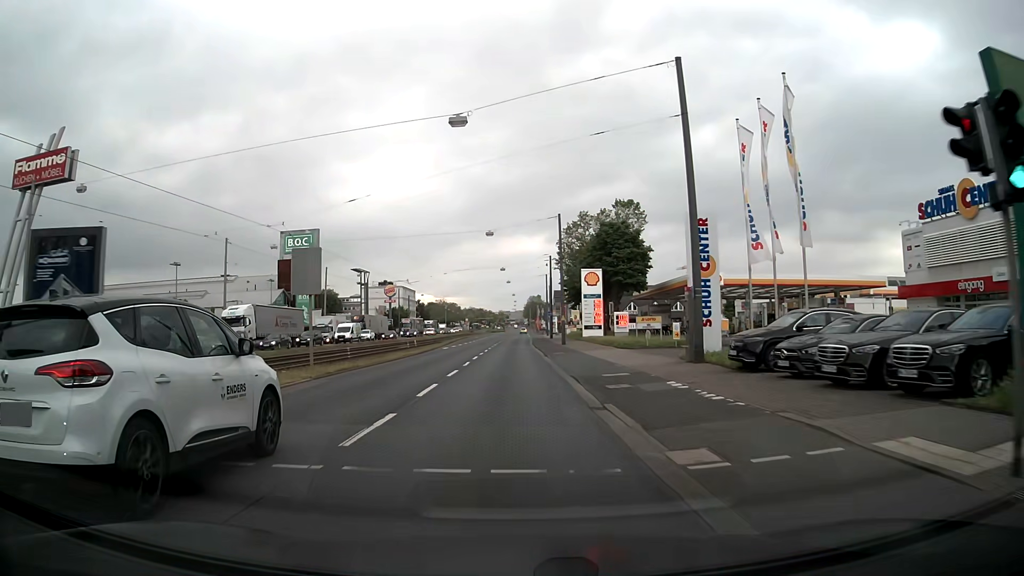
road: primary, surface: asphalt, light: Day
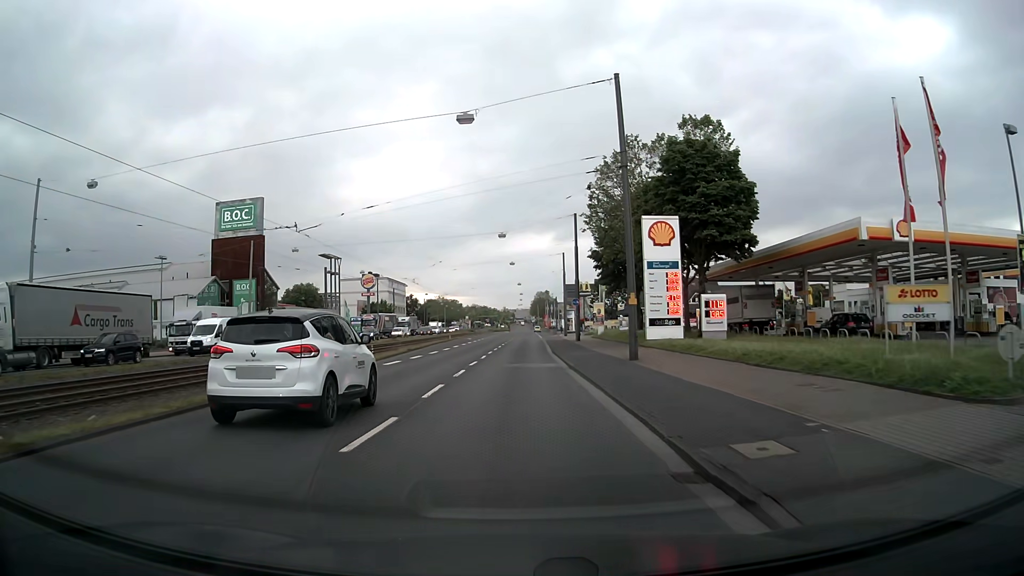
(-0.1, +31.0) m; 0°
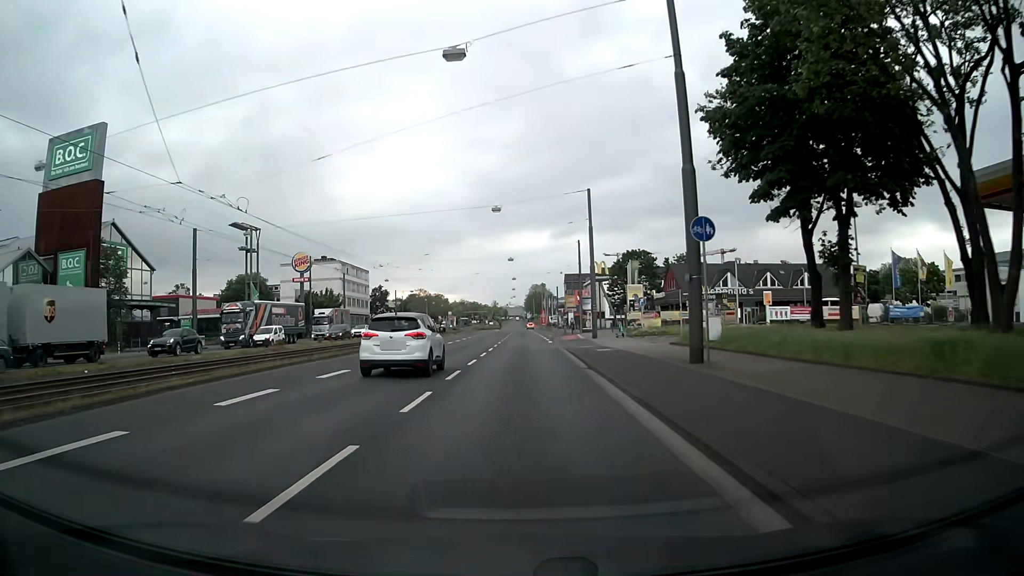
(+0.2, +39.3) m; 0°
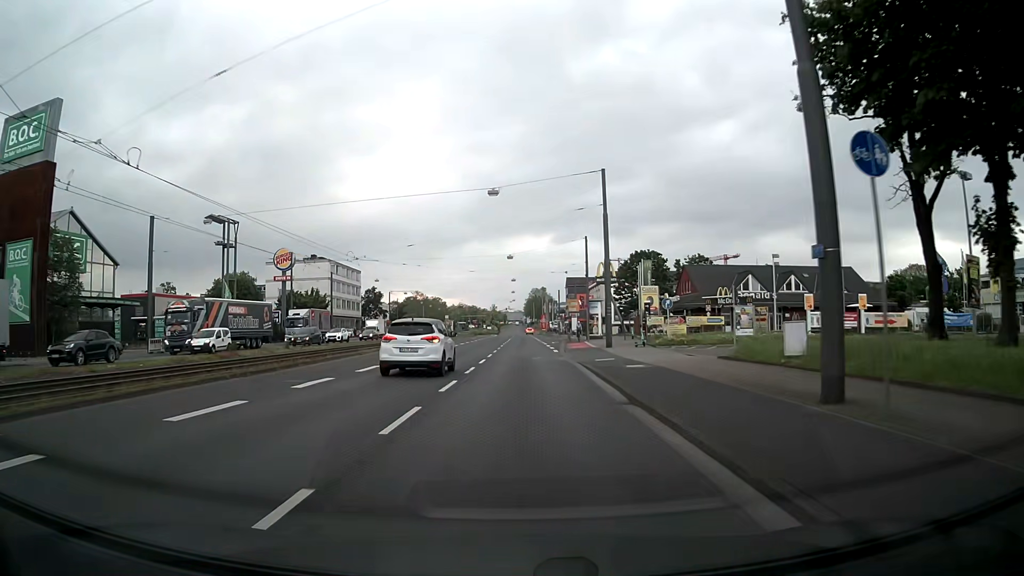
(0.0, +7.9) m; 0°
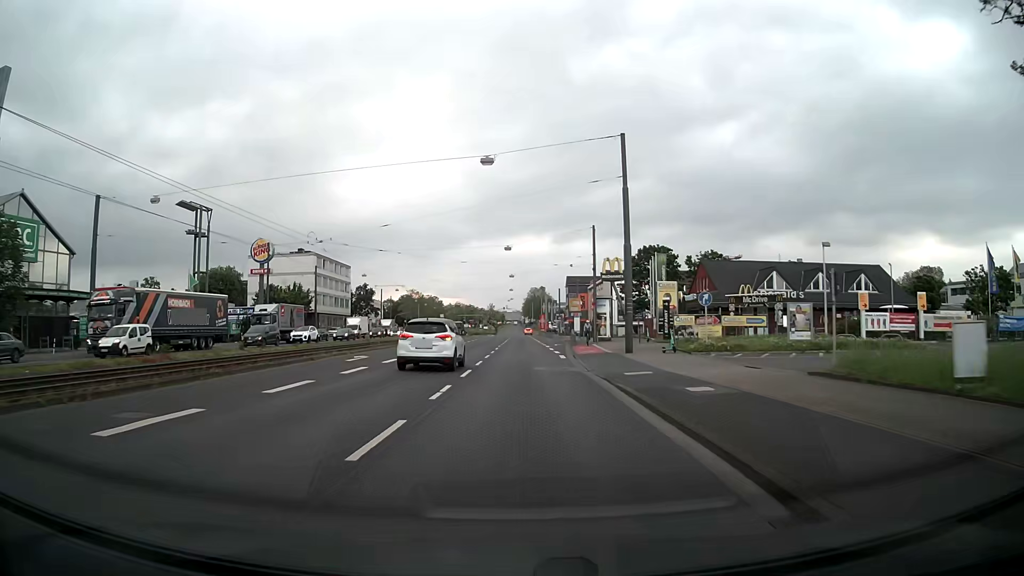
(0.0, +7.9) m; 0°
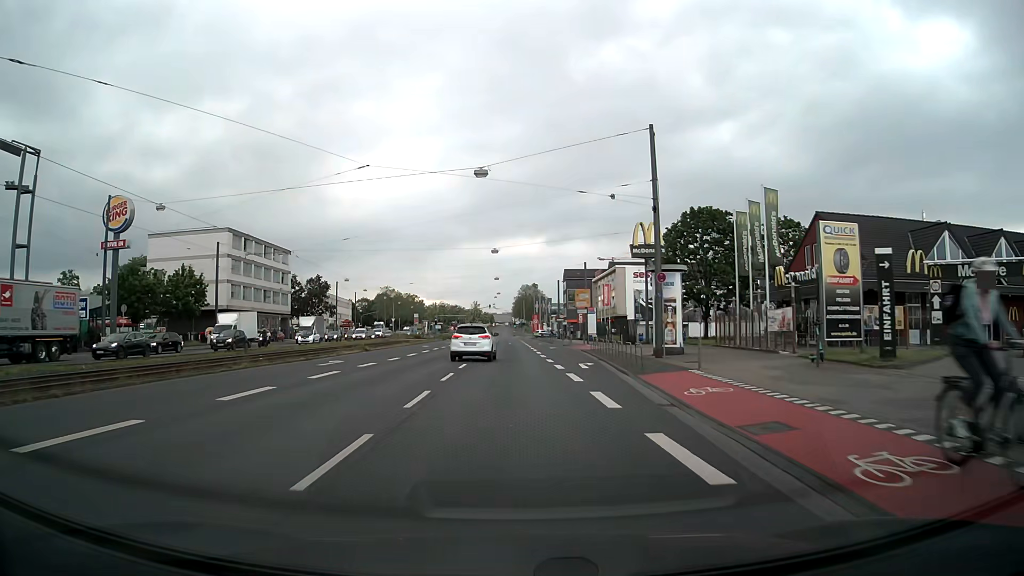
(+0.4, +31.6) m; +1°
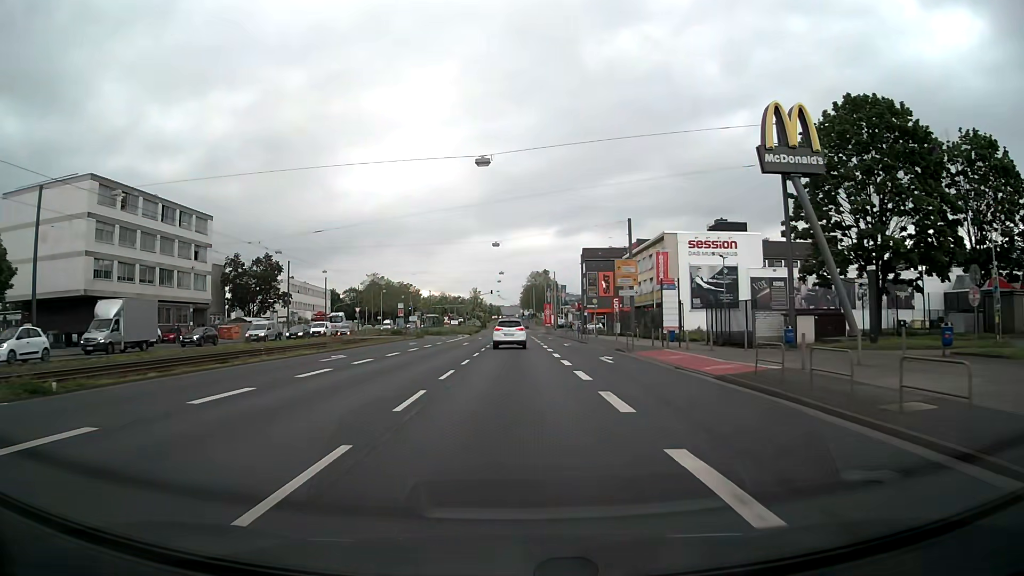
(-0.1, +31.6) m; 0°
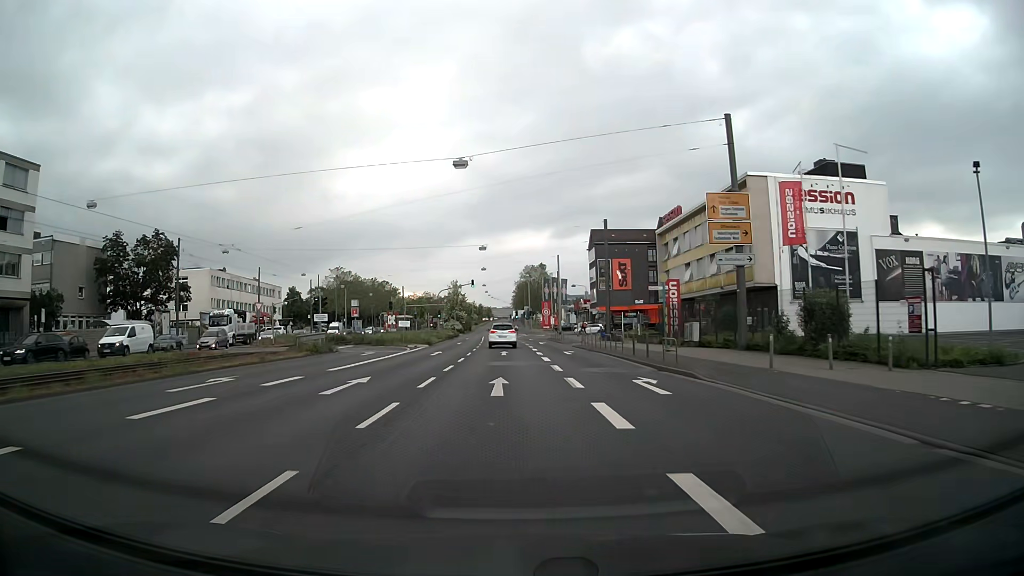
(+0.1, +31.7) m; +1°
(0, +10) (0, +20) (0, +30) (-1, +40) (-1, +50) (-1, +60) (-2, +70) (-2, +80) (-3, +90) (-3, +100) m
